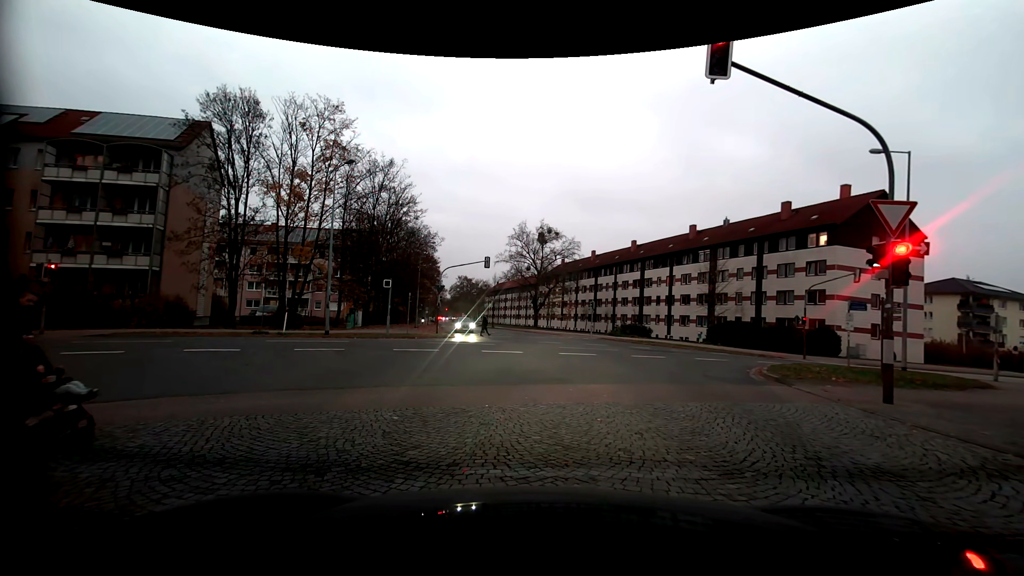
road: service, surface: paving_stones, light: Dusk
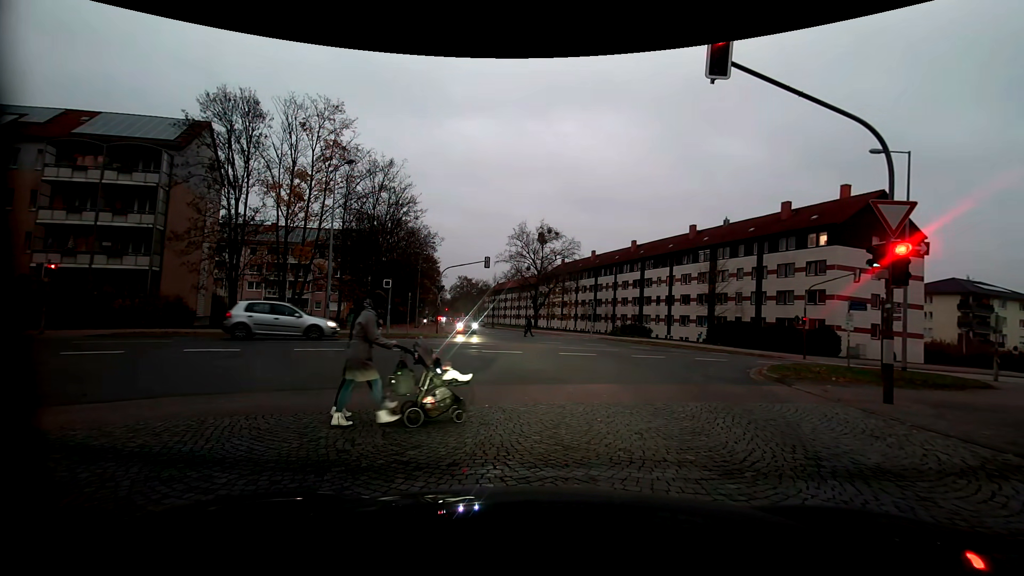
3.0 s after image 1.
(0.0, 0.0) m; 0°
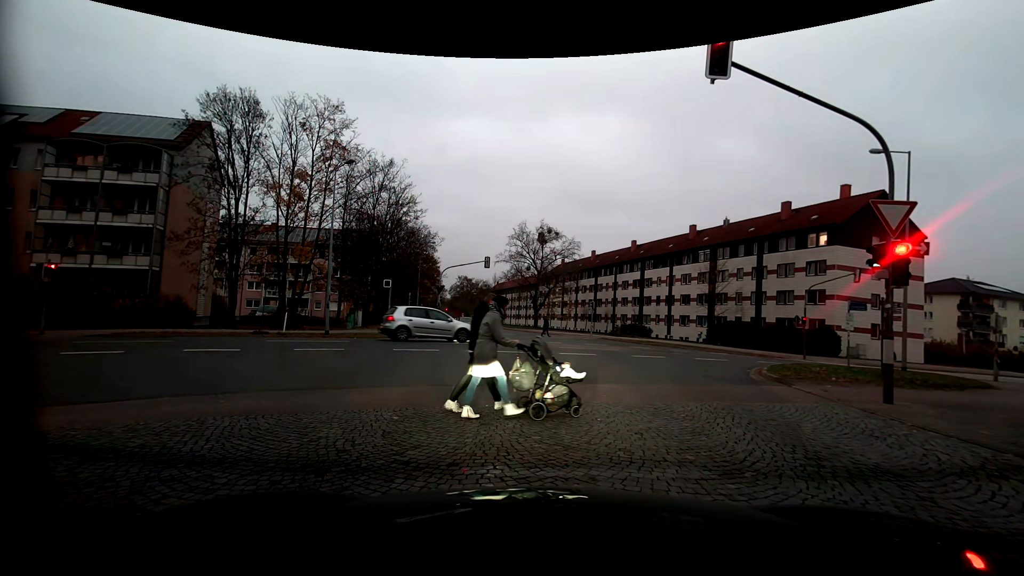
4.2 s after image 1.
(0.0, 0.0) m; 0°
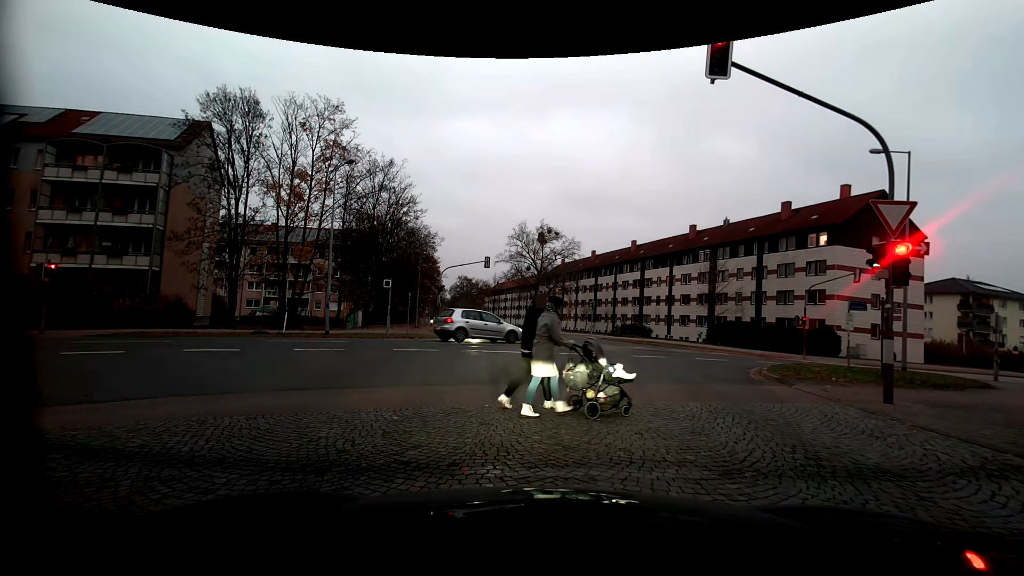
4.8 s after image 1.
(0.0, 0.0) m; 0°
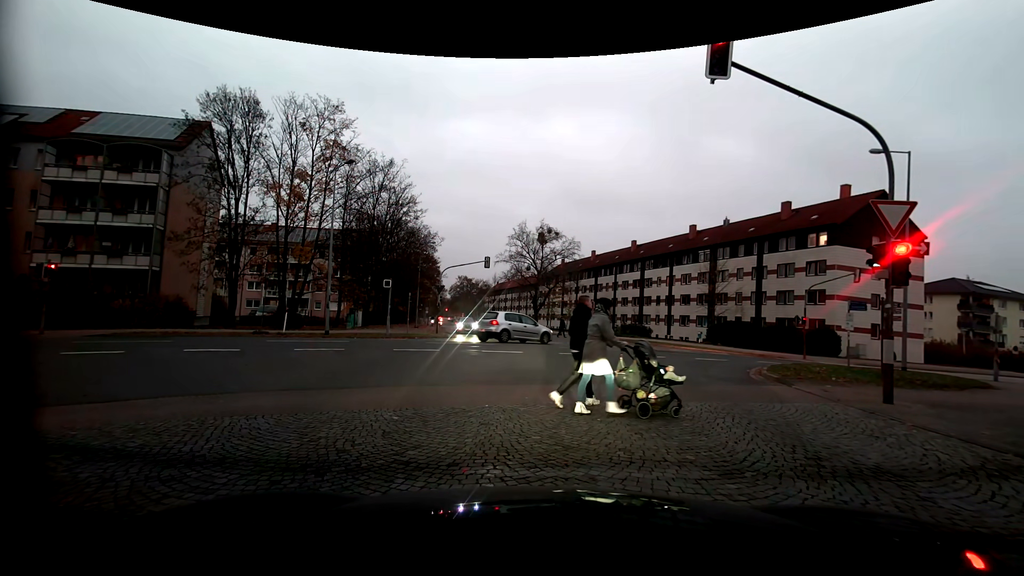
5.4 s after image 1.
(0.0, 0.0) m; 0°
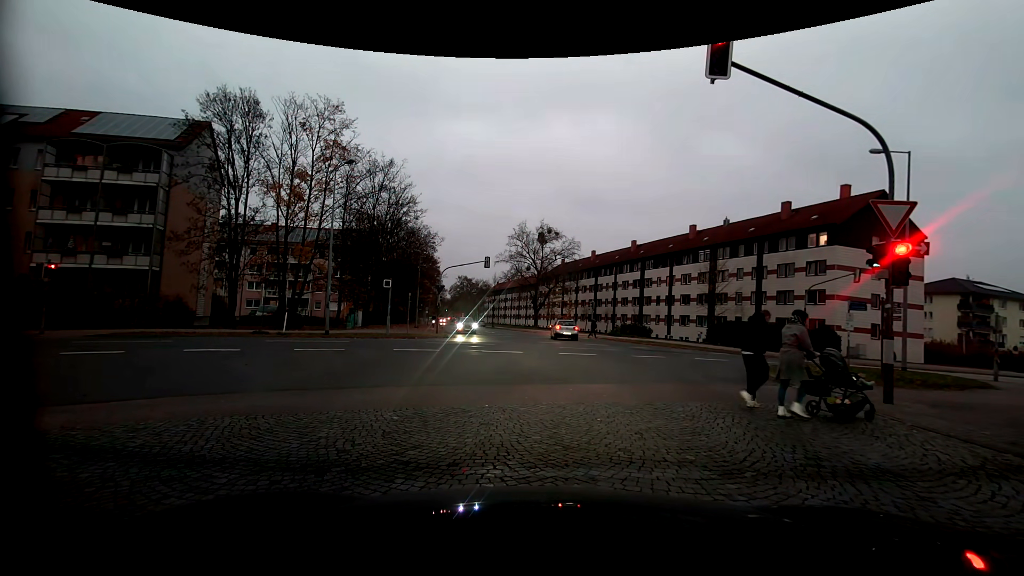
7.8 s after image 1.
(0.0, 0.0) m; 0°
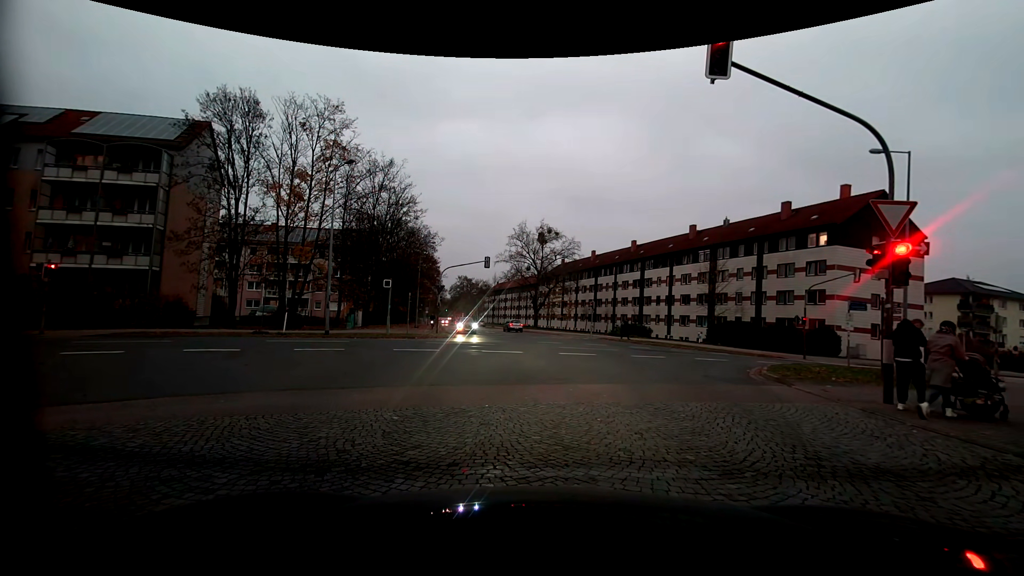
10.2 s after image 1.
(0.0, 0.0) m; 0°
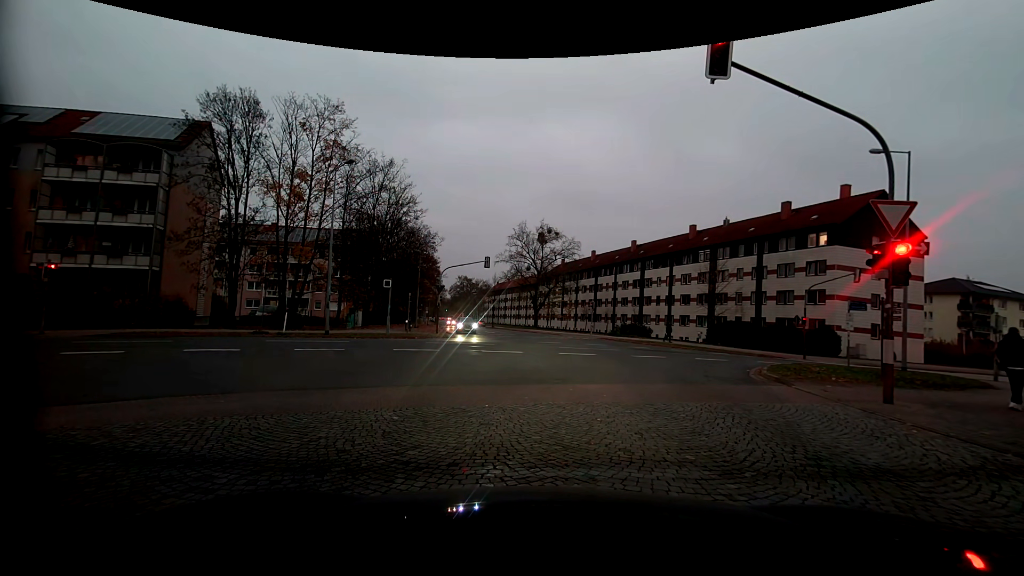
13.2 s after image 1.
(0.0, 0.0) m; 0°
